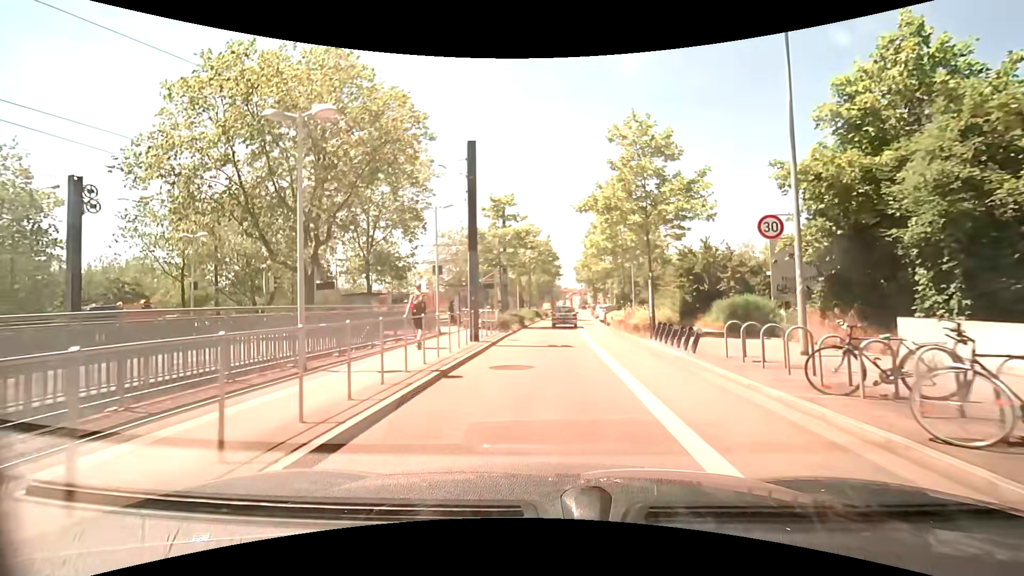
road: secondary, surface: asphalt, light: Day
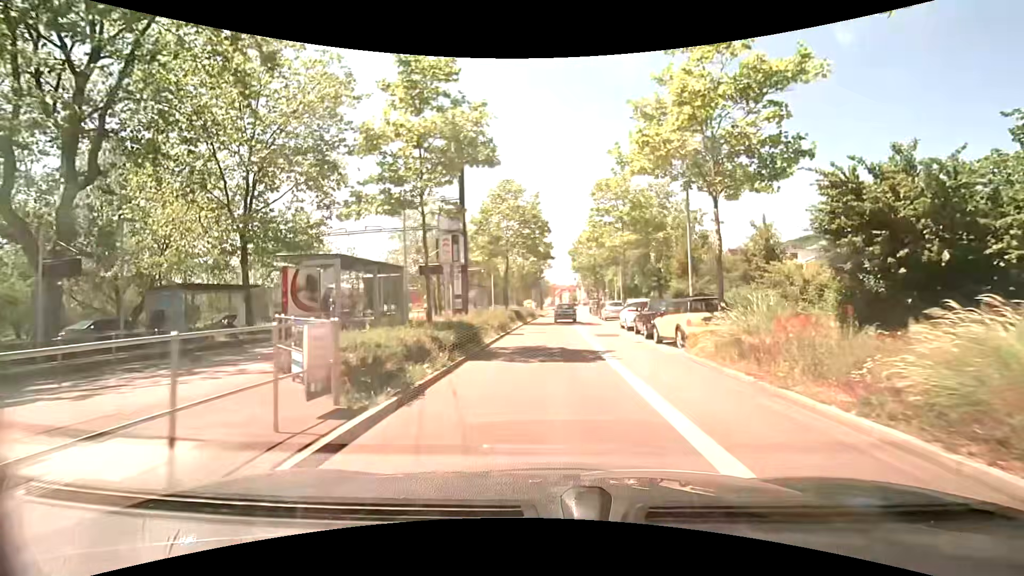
(+0.2, +17.8) m; +1°
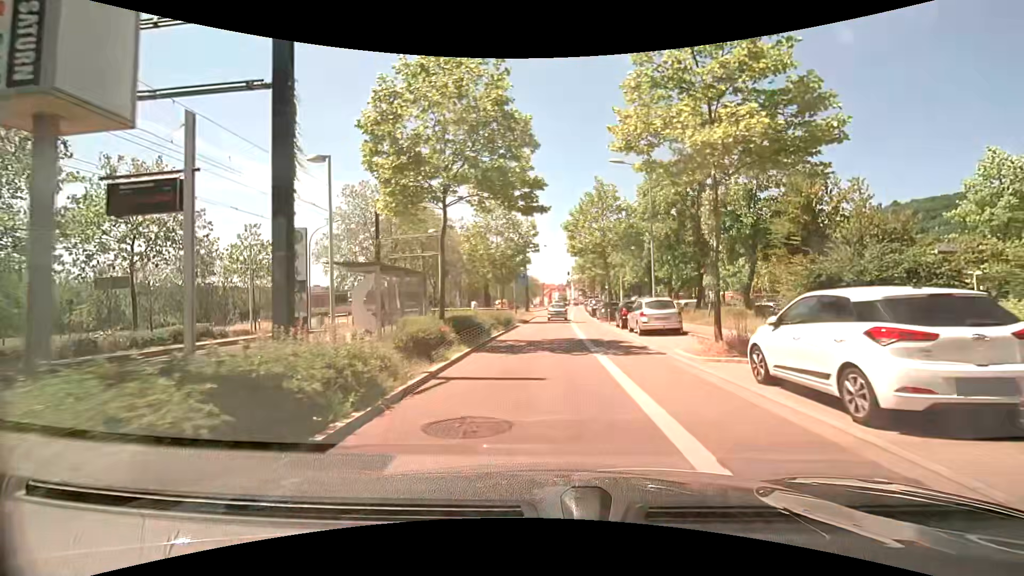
(+0.5, +18.0) m; +2°
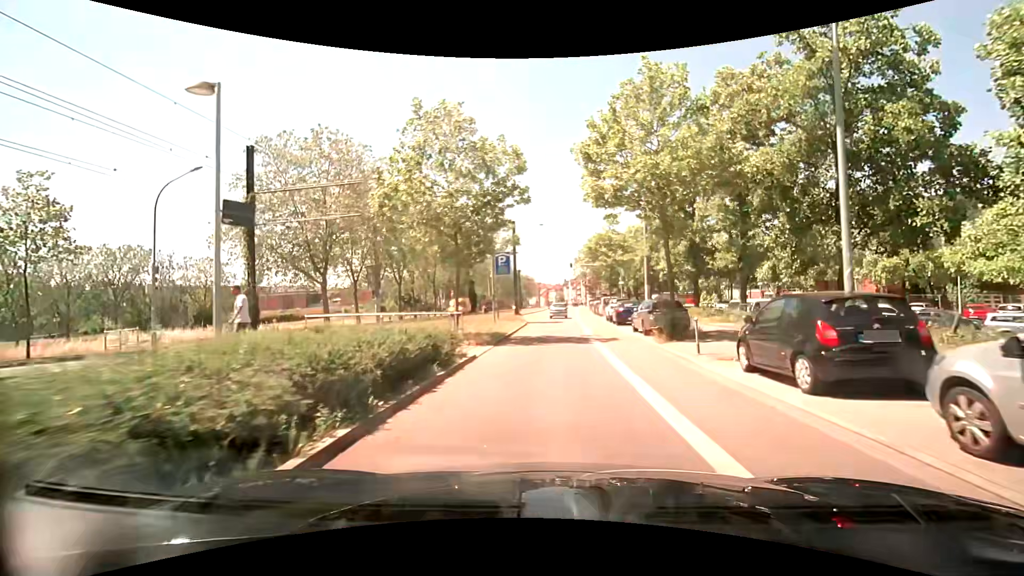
(+0.1, +18.0) m; 0°
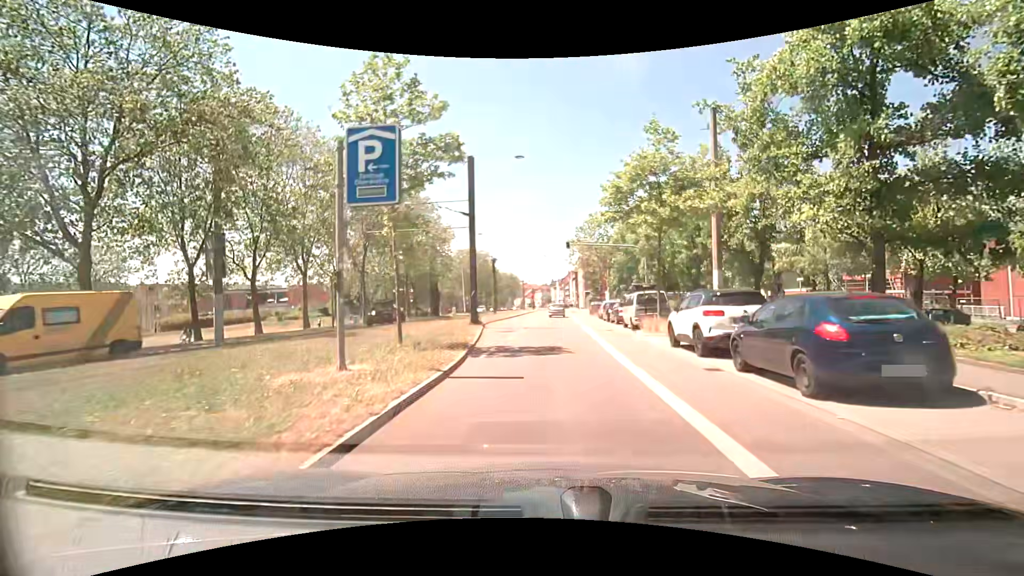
(+0.3, +22.5) m; +2°
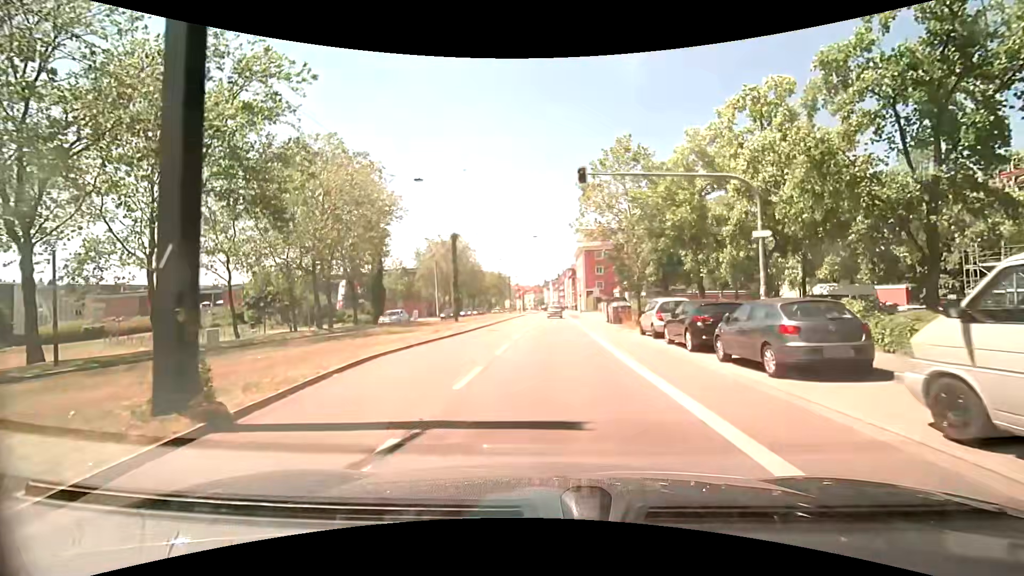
(+0.3, +22.5) m; +2°
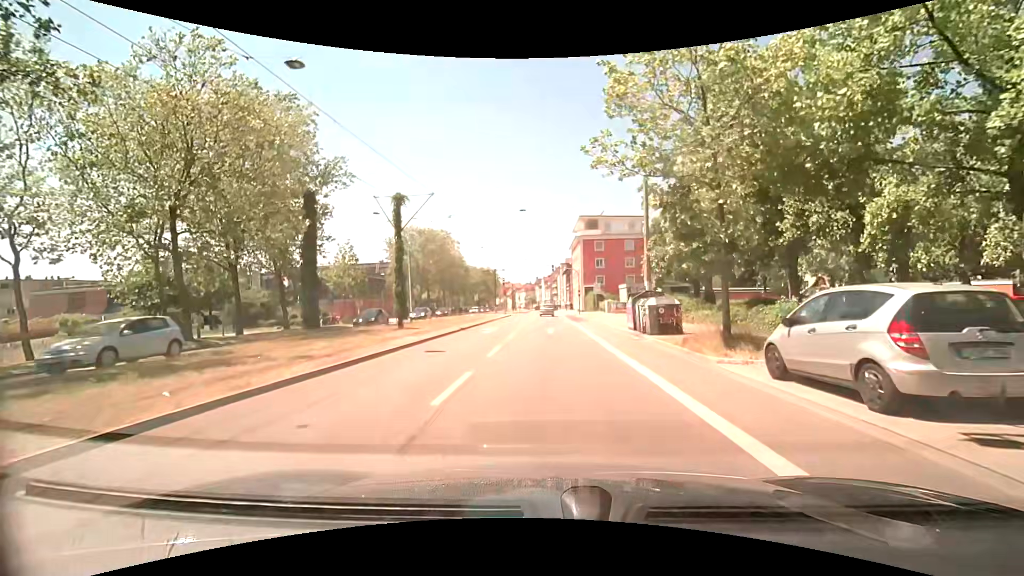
(-0.2, +13.4) m; -1°
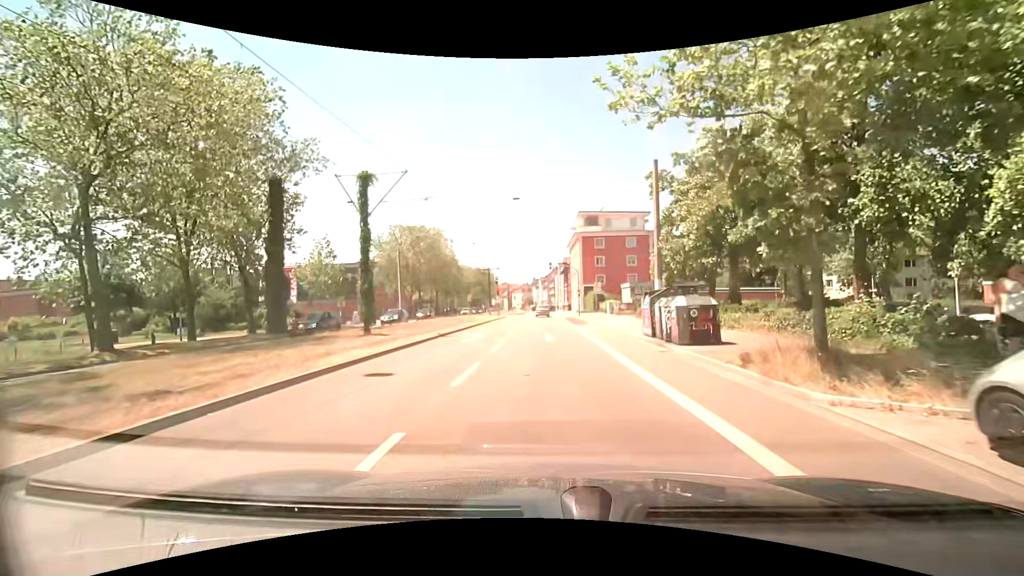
(+0.1, +4.5) m; +1°
